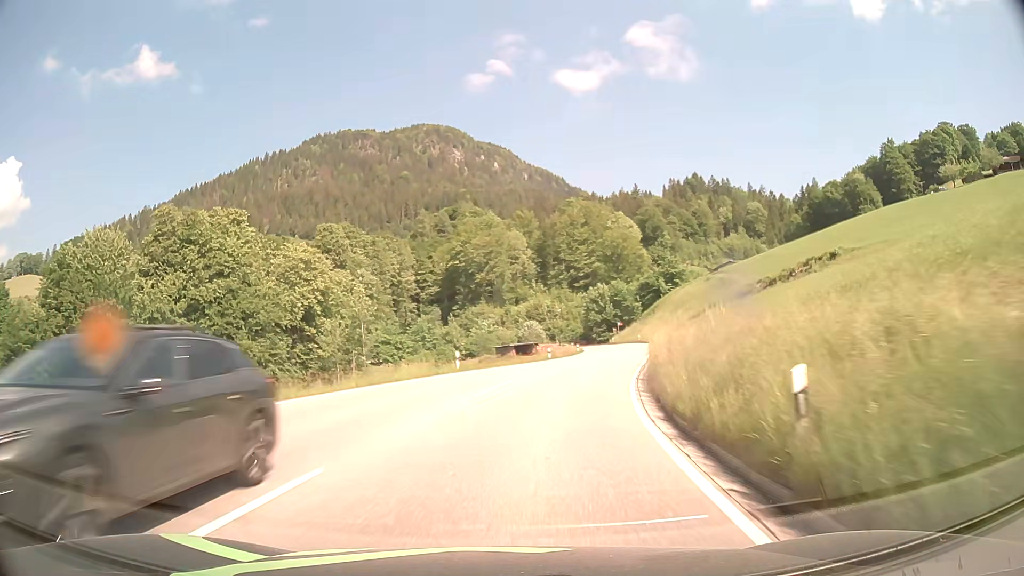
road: primary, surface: asphalt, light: Day
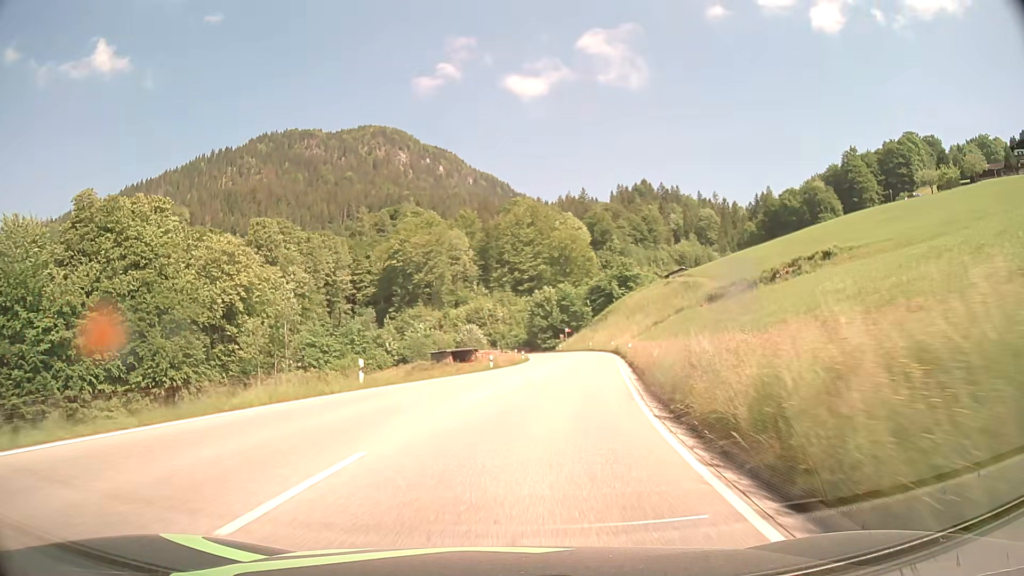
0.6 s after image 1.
(+0.4, +10.6) m; +5°
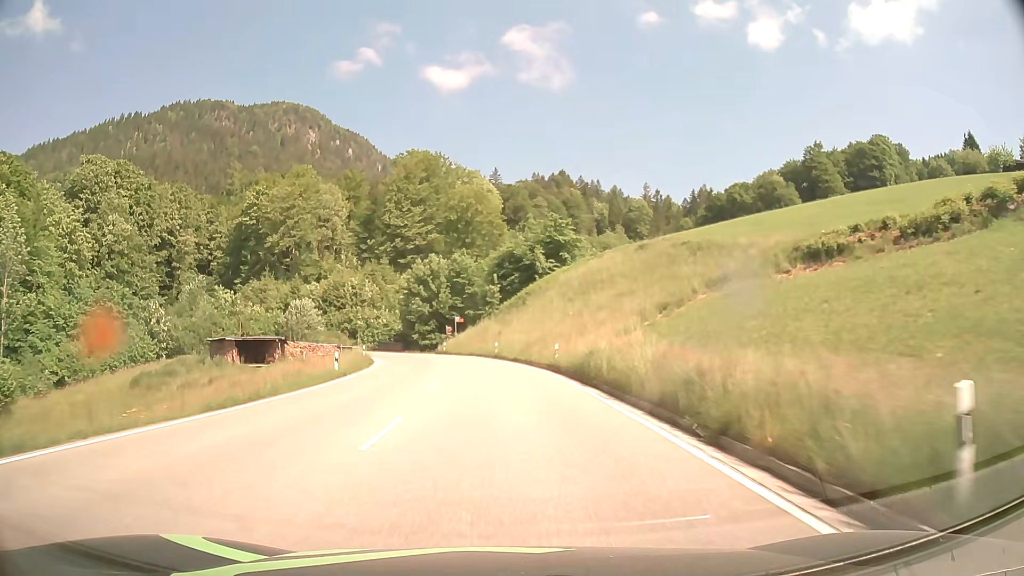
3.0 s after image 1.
(+5.2, +43.6) m; +9°
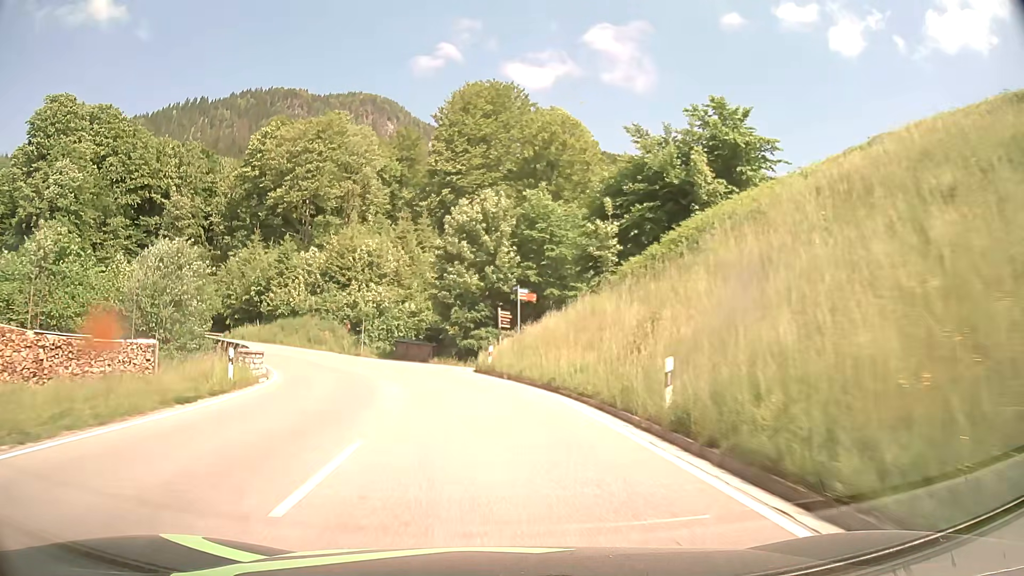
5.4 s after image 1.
(-1.6, +39.2) m; -7°
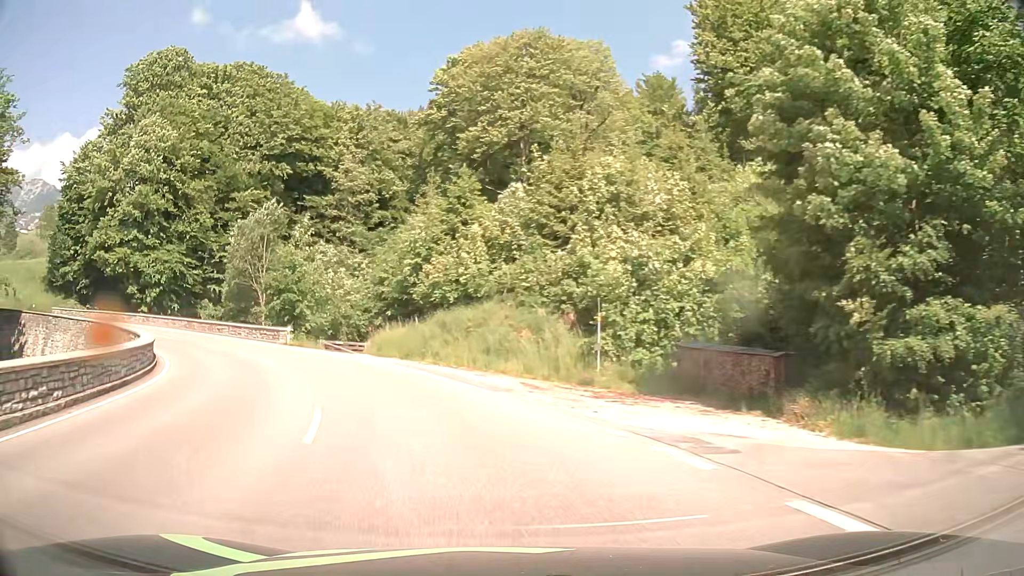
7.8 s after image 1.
(-4.8, +32.6) m; -21°
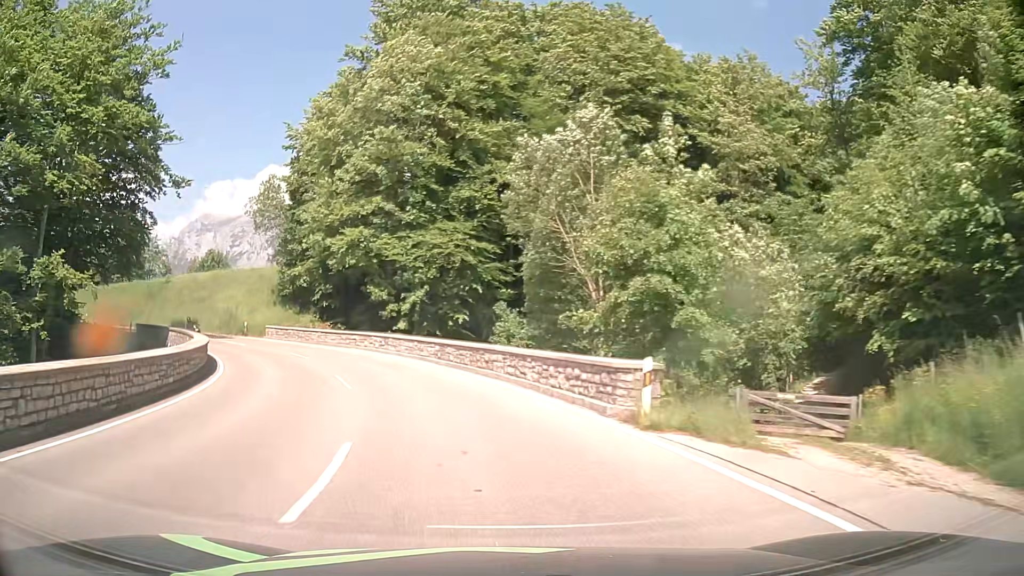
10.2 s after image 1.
(-7.9, +26.9) m; -32°
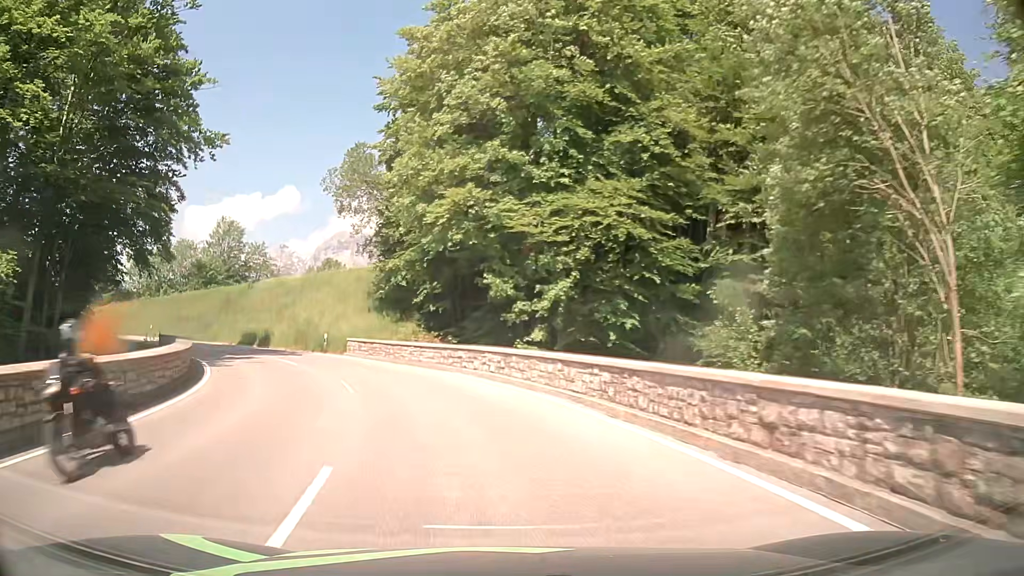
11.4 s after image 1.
(-1.6, +13.9) m; -12°
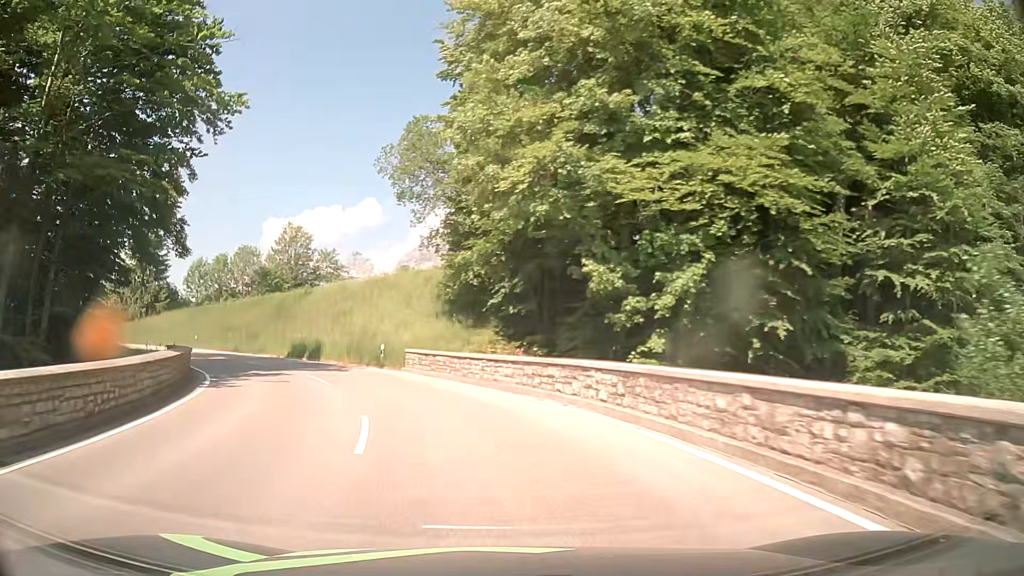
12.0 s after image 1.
(-0.4, +7.2) m; -7°
